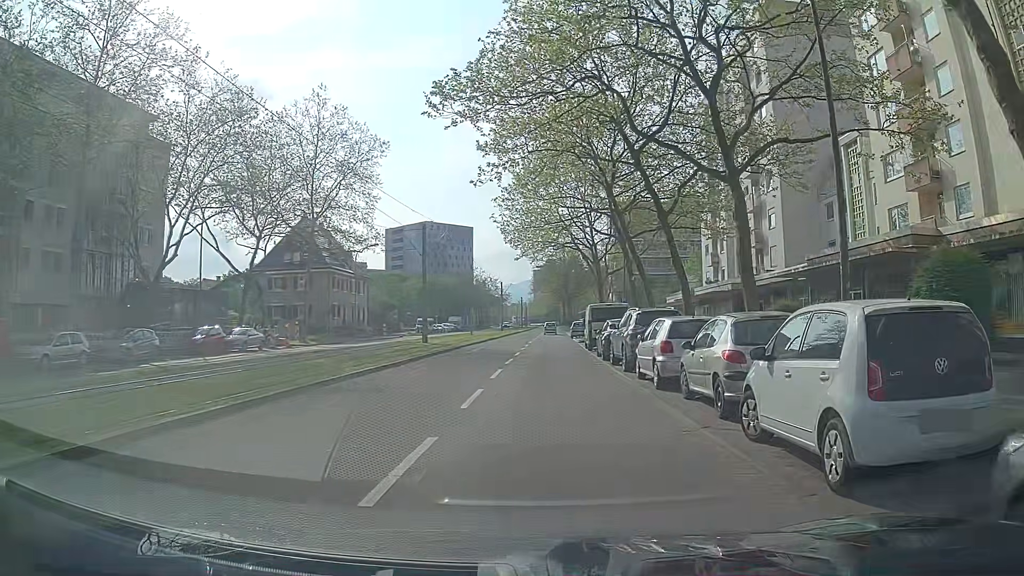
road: tertiary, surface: asphalt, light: Day
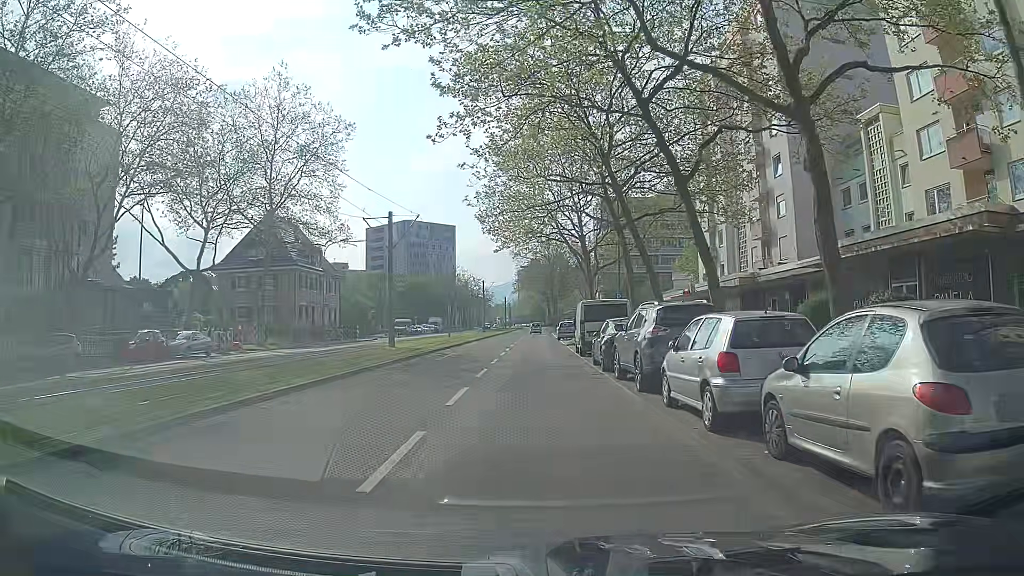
(0.0, +5.5) m; +1°
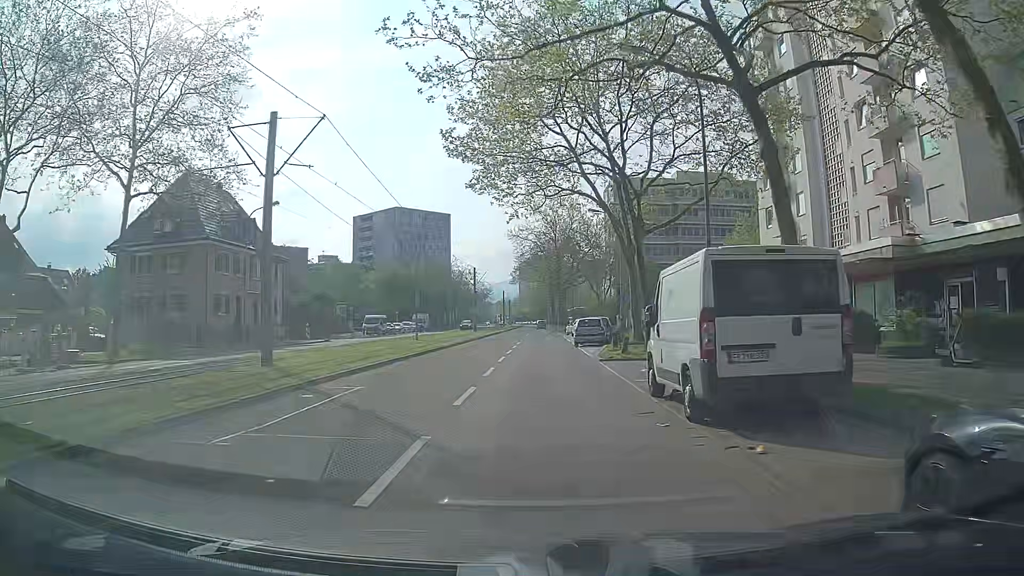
(+0.1, +18.7) m; +1°
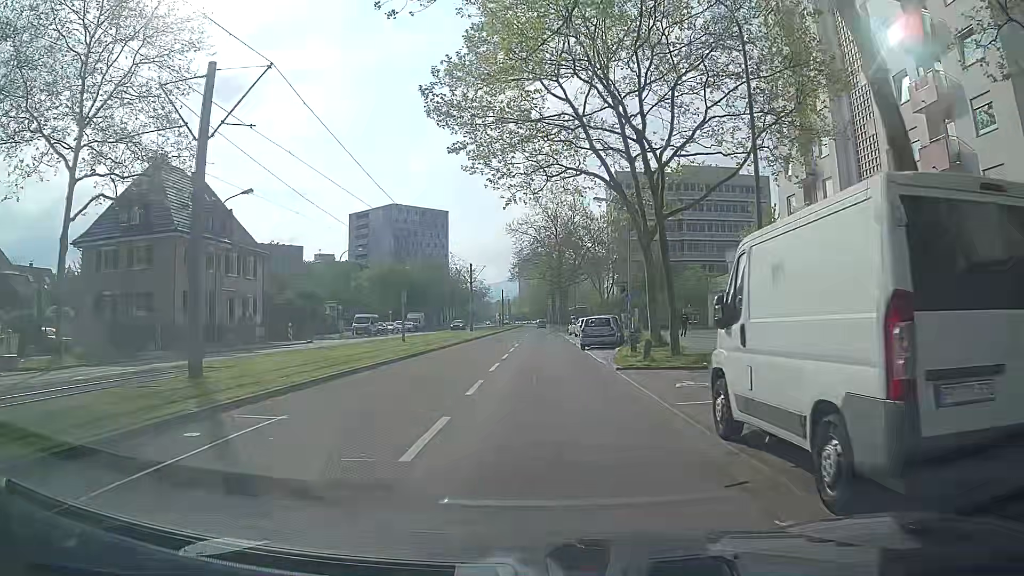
(0.0, +4.5) m; -1°
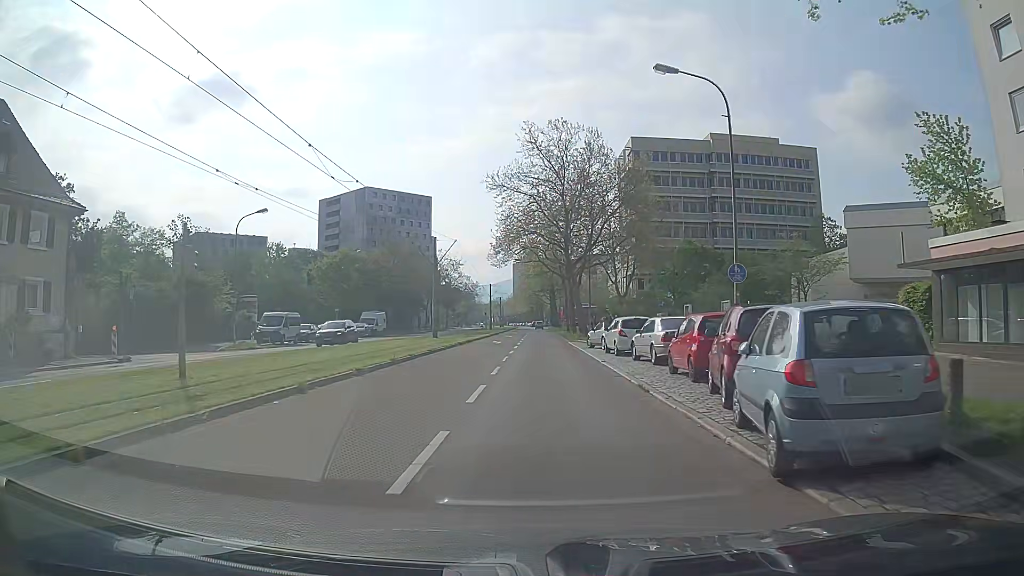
(+0.6, +25.0) m; +2°
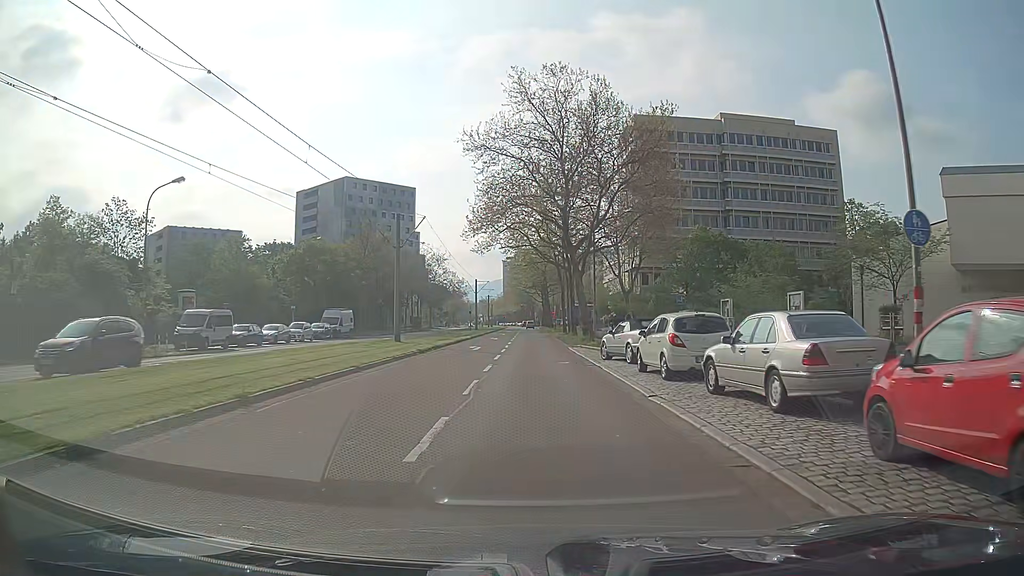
(0.0, +11.0) m; 0°
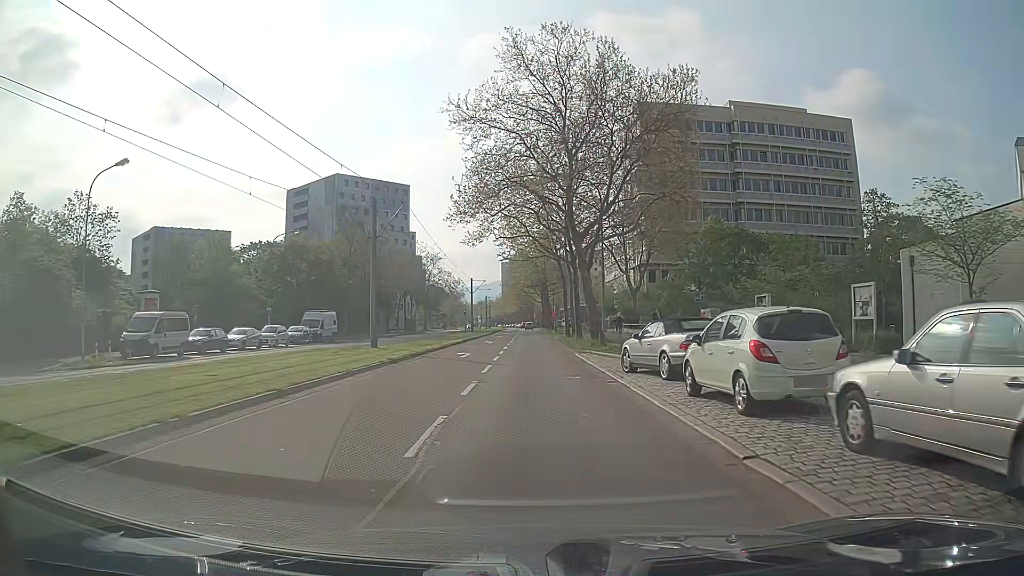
(0.0, +5.7) m; 0°
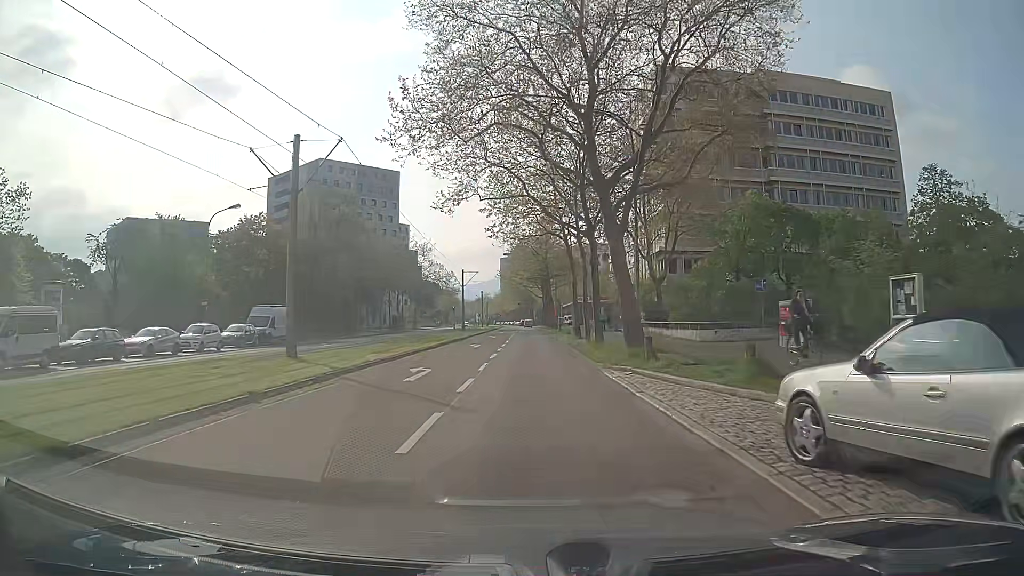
(+0.1, +11.8) m; 0°
(0, +10) (0, +20) (0, +30) (0, +40) (0, +50) (0, +60) (0, +70) (0, +80) (0, +90) (-1, +100) m
